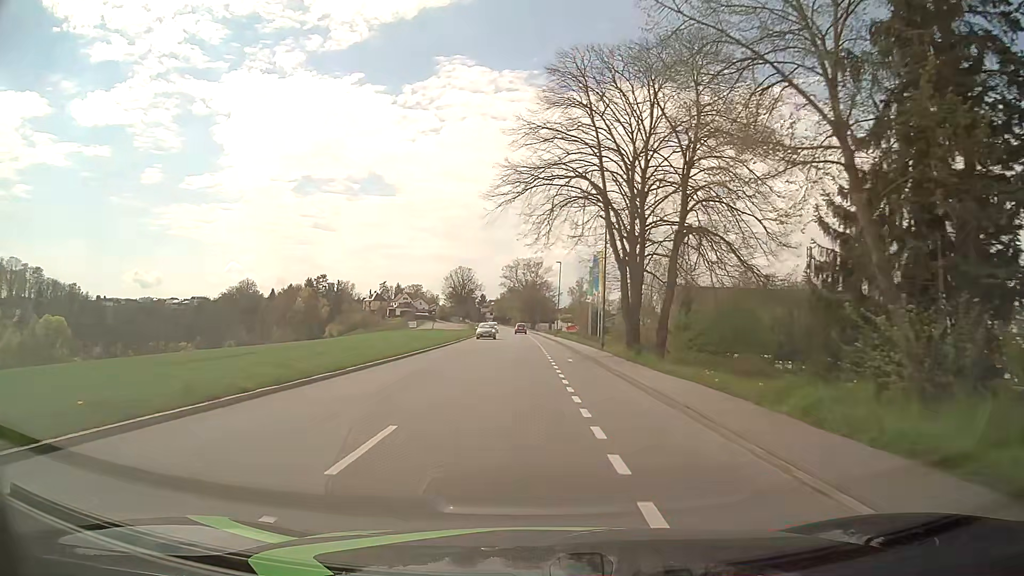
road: tertiary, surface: asphalt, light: Day
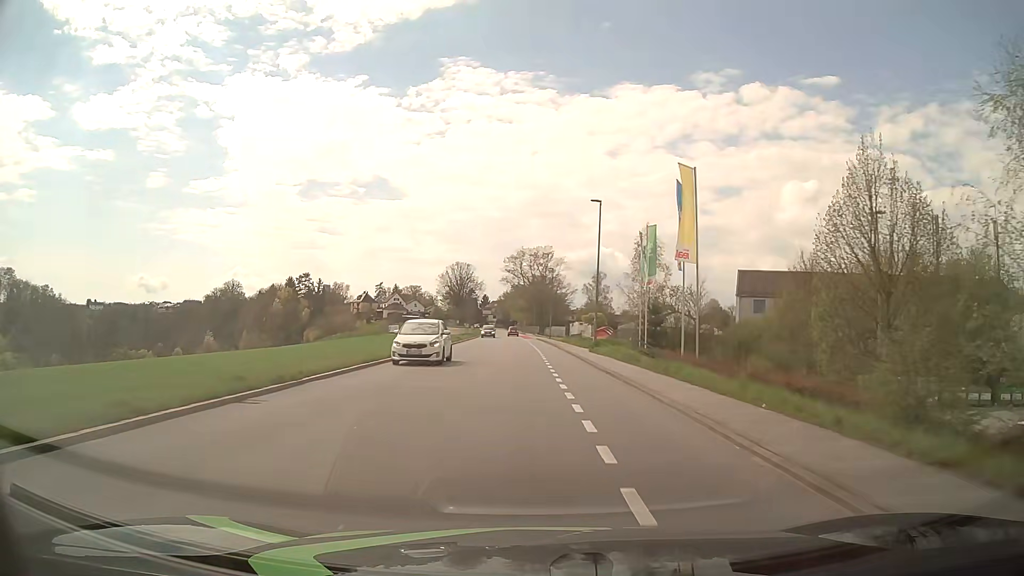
(-0.3, +37.9) m; -1°
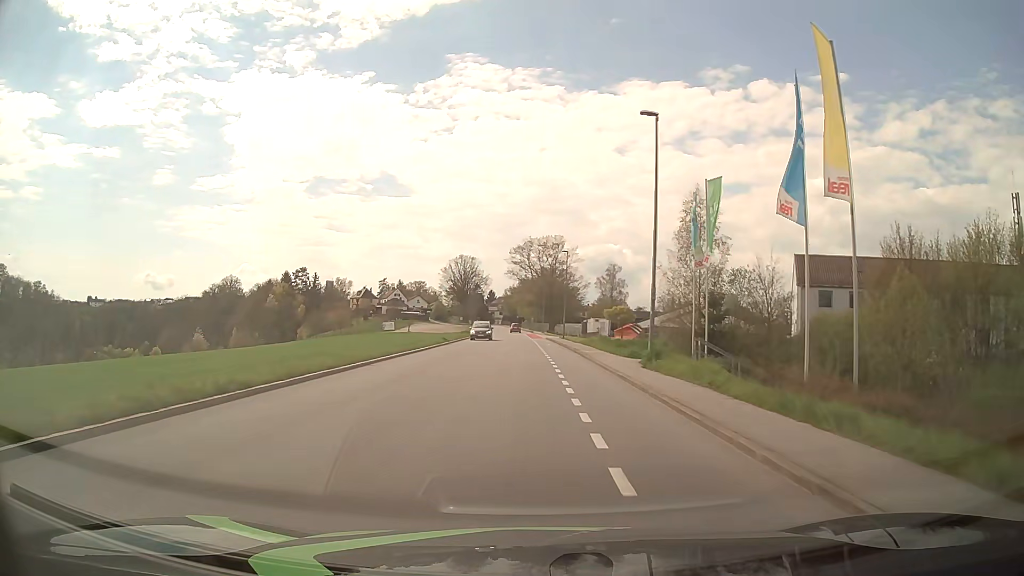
(-0.1, +15.2) m; -1°
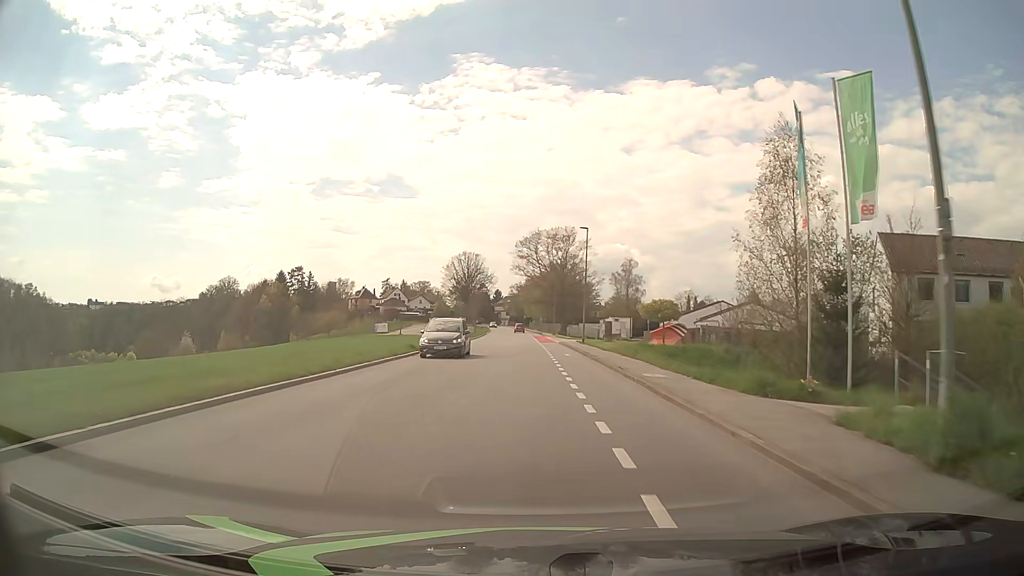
(-0.1, +15.2) m; -1°
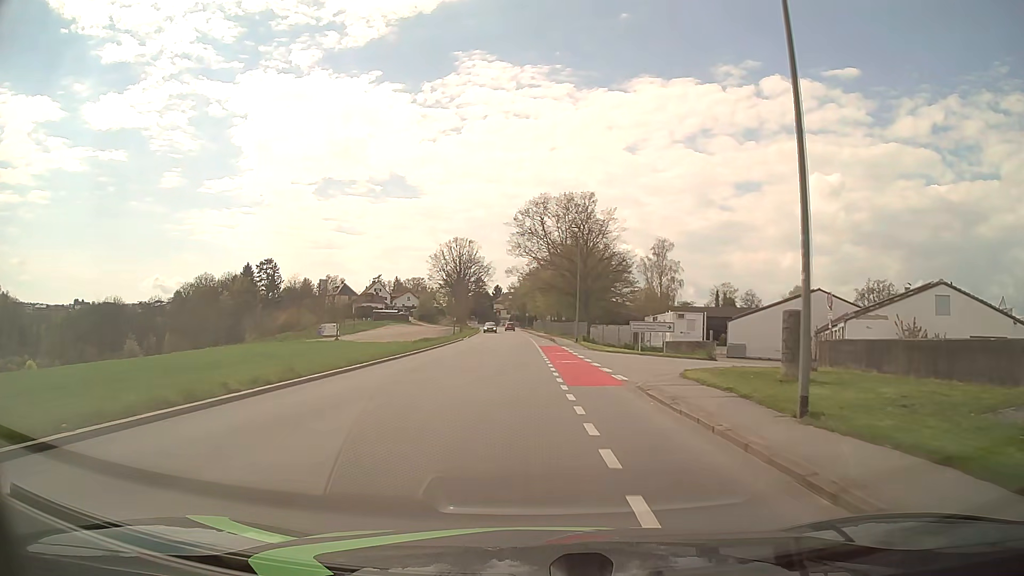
(-0.2, +38.1) m; -1°
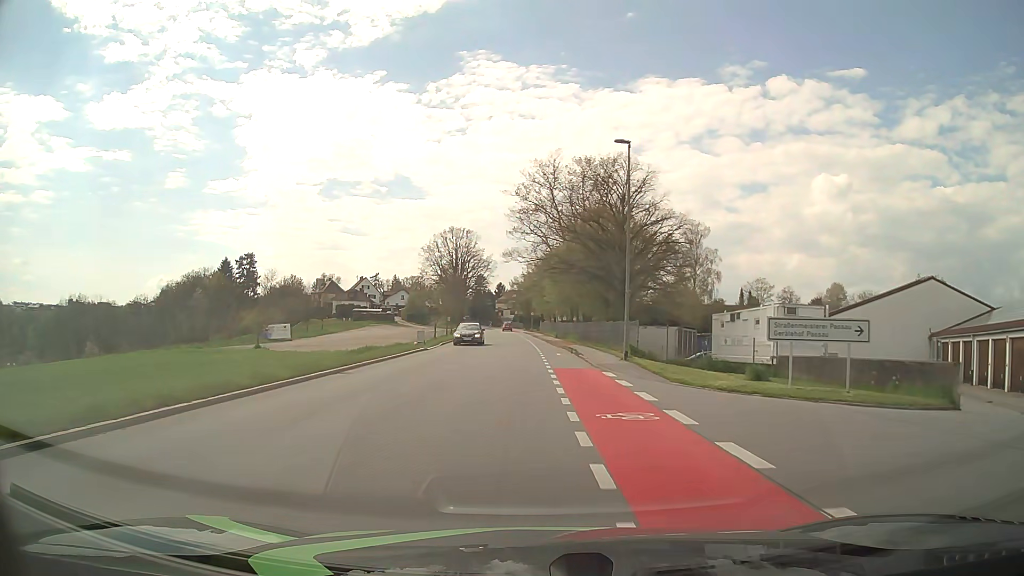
(0.0, +22.9) m; 0°
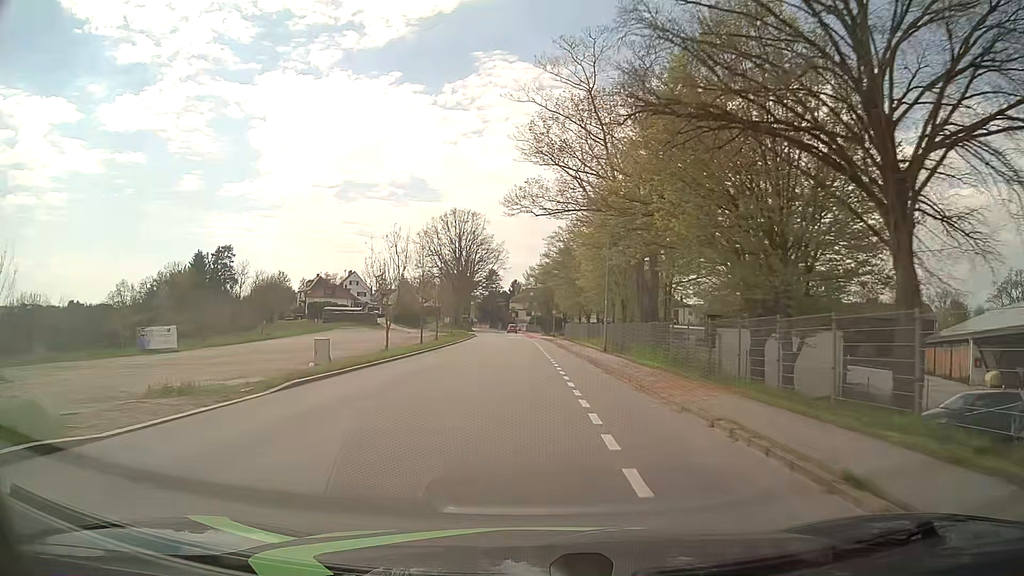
(-0.4, +30.4) m; -2°
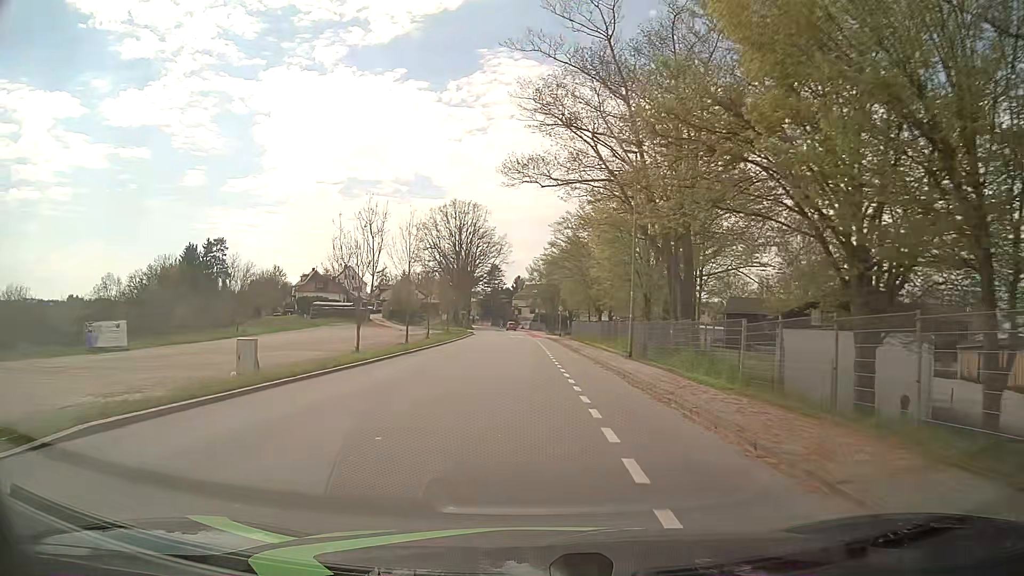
(0.0, +7.6) m; 0°
(0, +10) (0, +20) (0, +30) (0, +40) (-1, +50) (-1, +60) (-1, +70) (-2, +80) (-2, +90) (-2, +100) m
